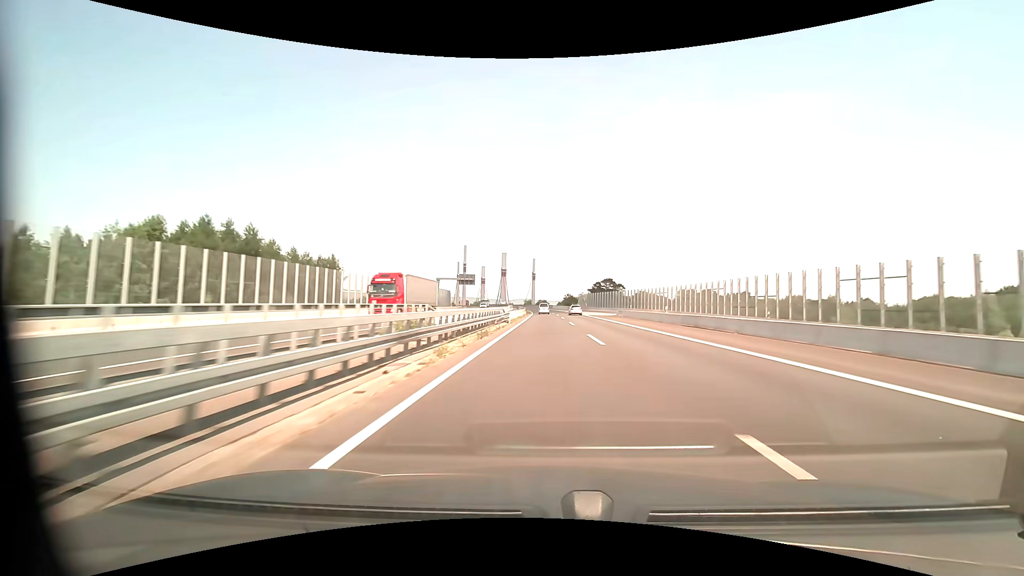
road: motorway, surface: asphalt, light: Day
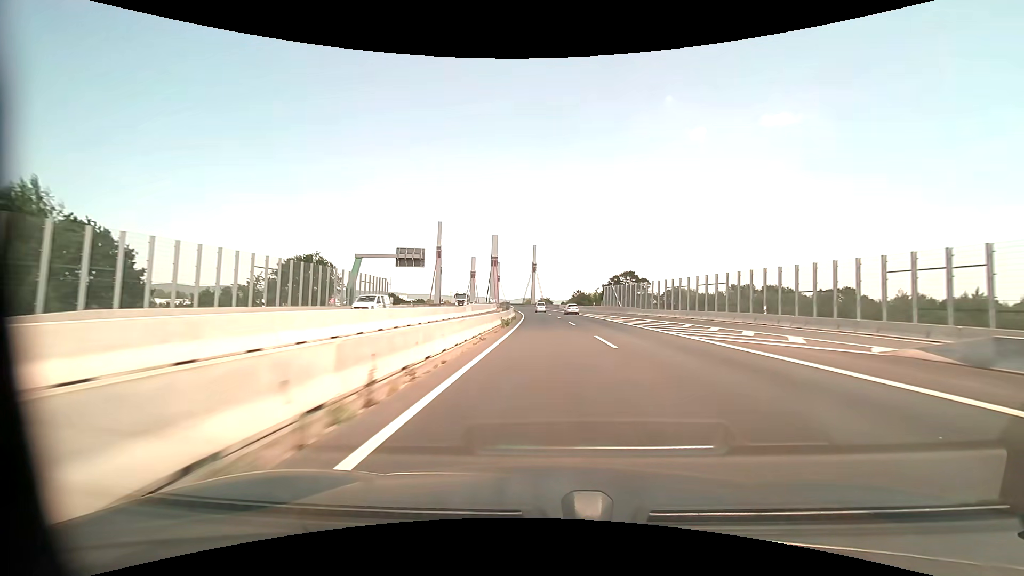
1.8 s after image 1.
(-0.2, +55.1) m; 0°
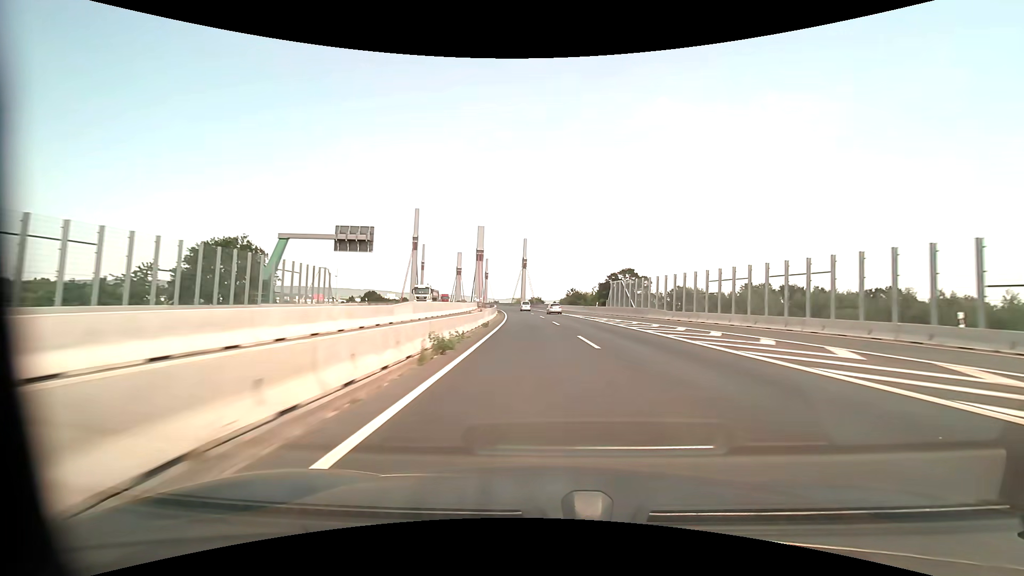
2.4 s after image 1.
(+0.1, +18.1) m; +1°
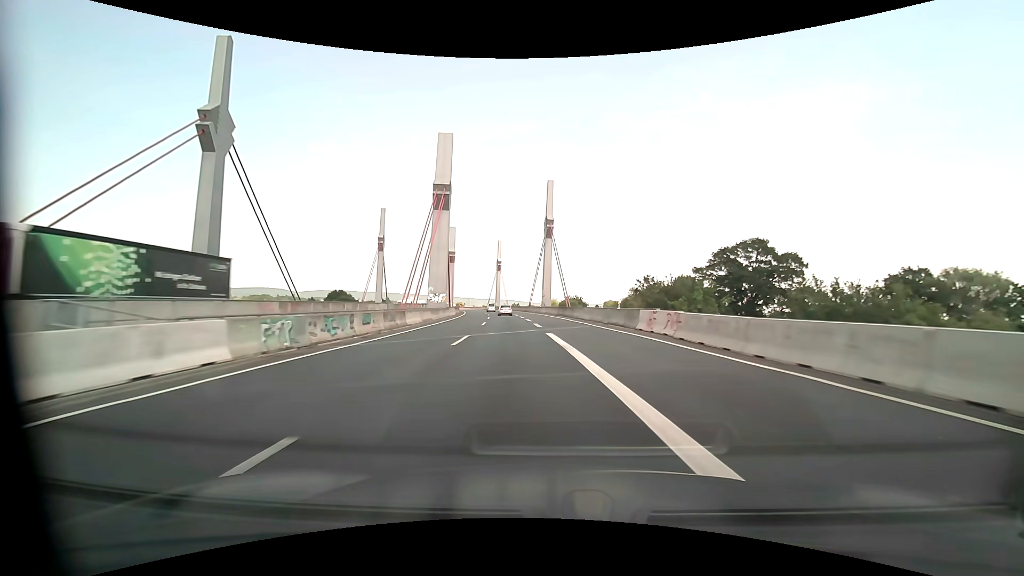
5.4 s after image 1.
(0.0, +87.7) m; -3°
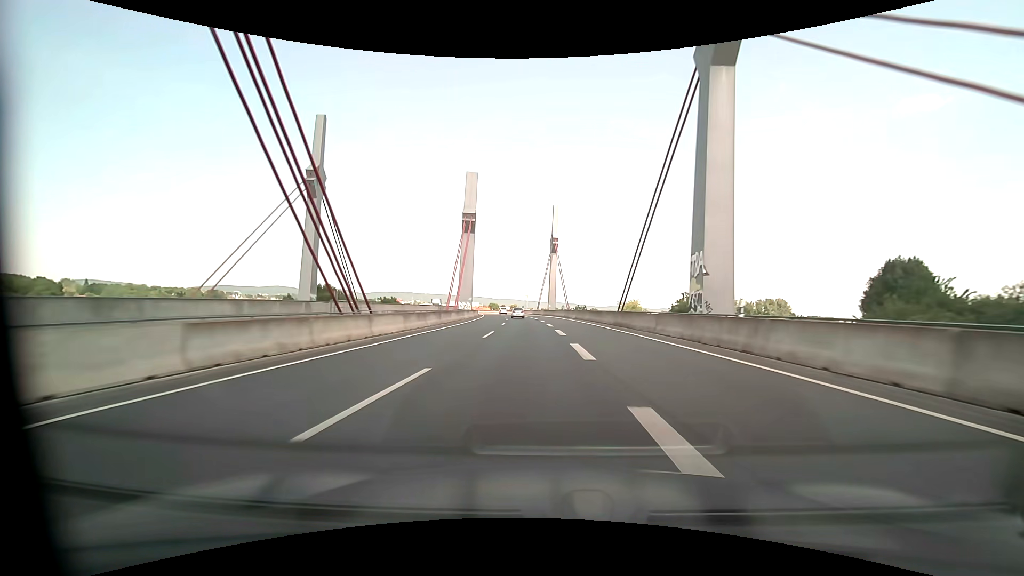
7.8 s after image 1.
(-5.3, +65.5) m; -8°
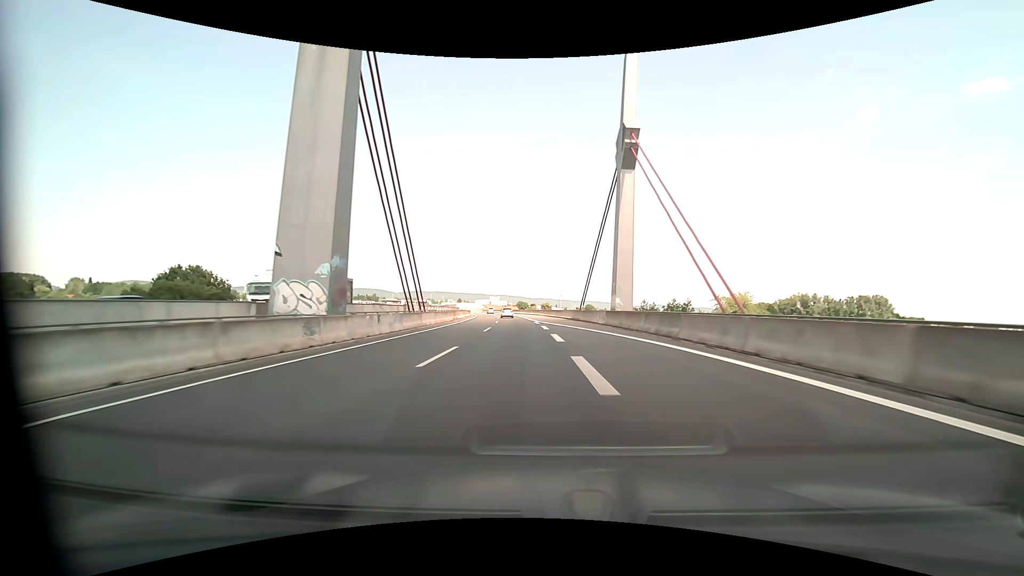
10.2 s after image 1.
(-2.1, +65.6) m; -4°
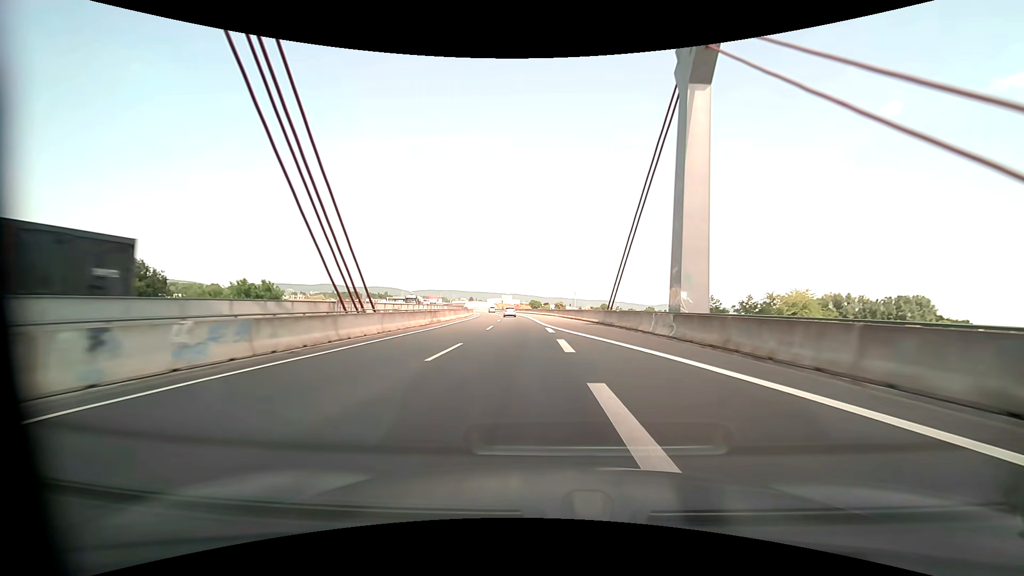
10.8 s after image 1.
(-0.2, +16.8) m; -1°
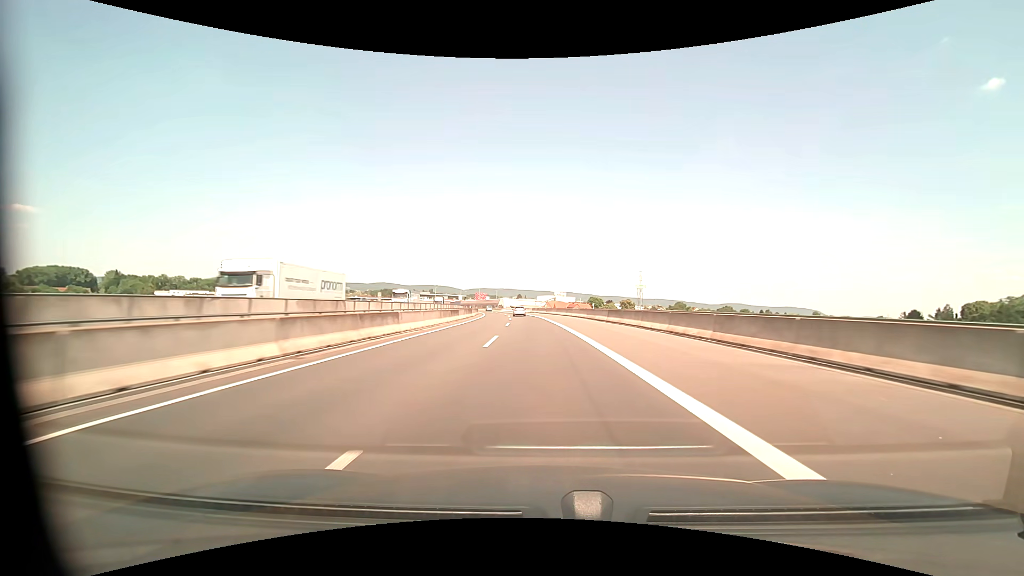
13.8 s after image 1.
(-5.9, +85.8) m; -6°
(0, +10) (0, +20) (0, +30) (-1, +40) (-1, +50) (-2, +60) (-3, +70) (-3, +80) (-5, +90) (-6, +100) m
